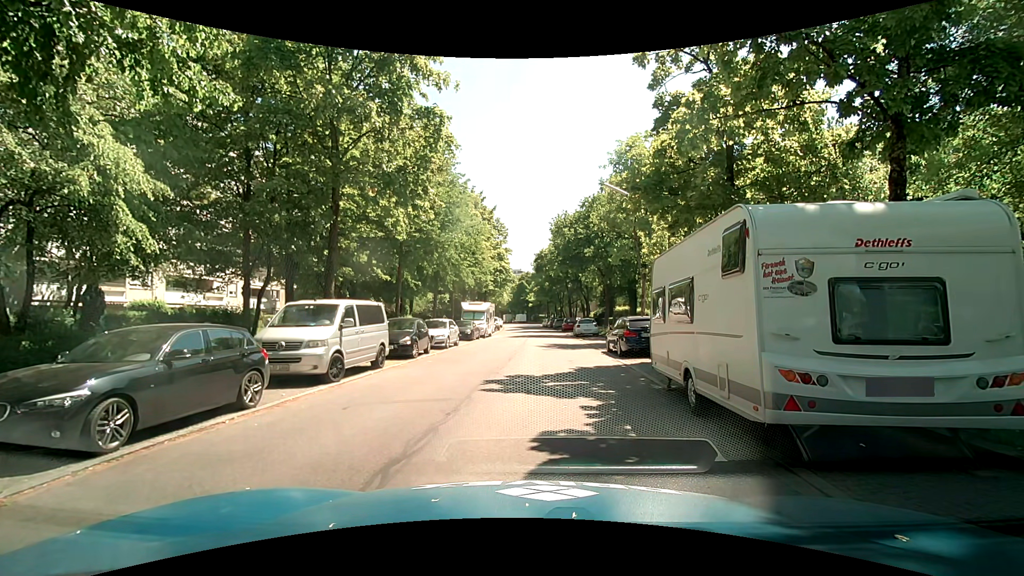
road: residential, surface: asphalt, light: Day
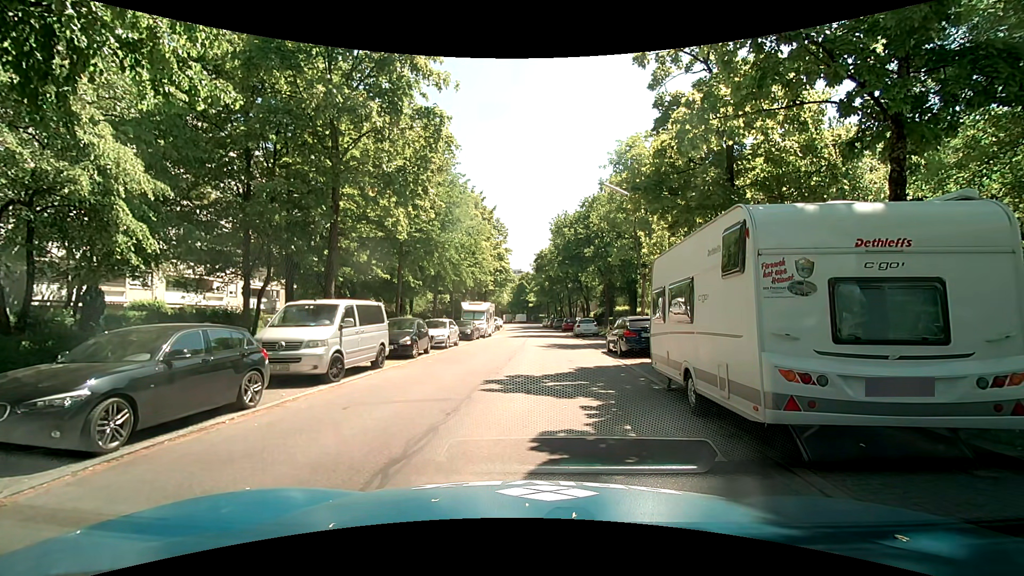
(0.0, 0.0) m; 0°
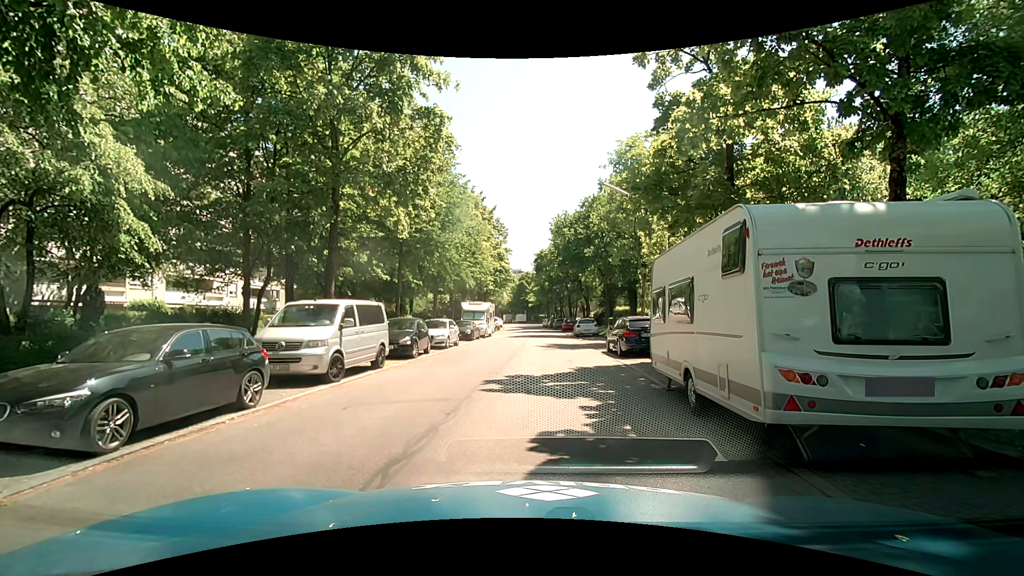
(0.0, 0.0) m; 0°
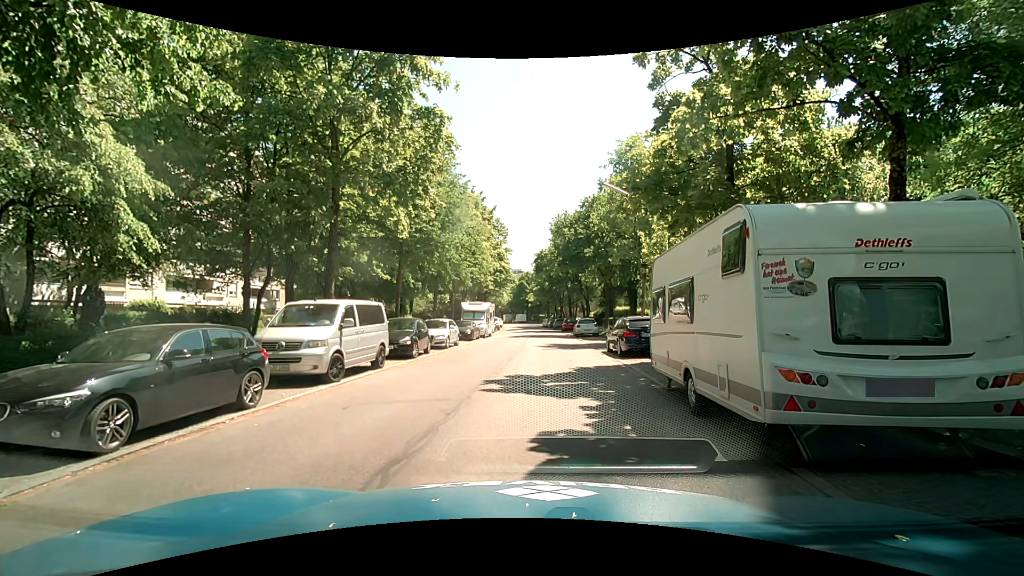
(0.0, 0.0) m; 0°
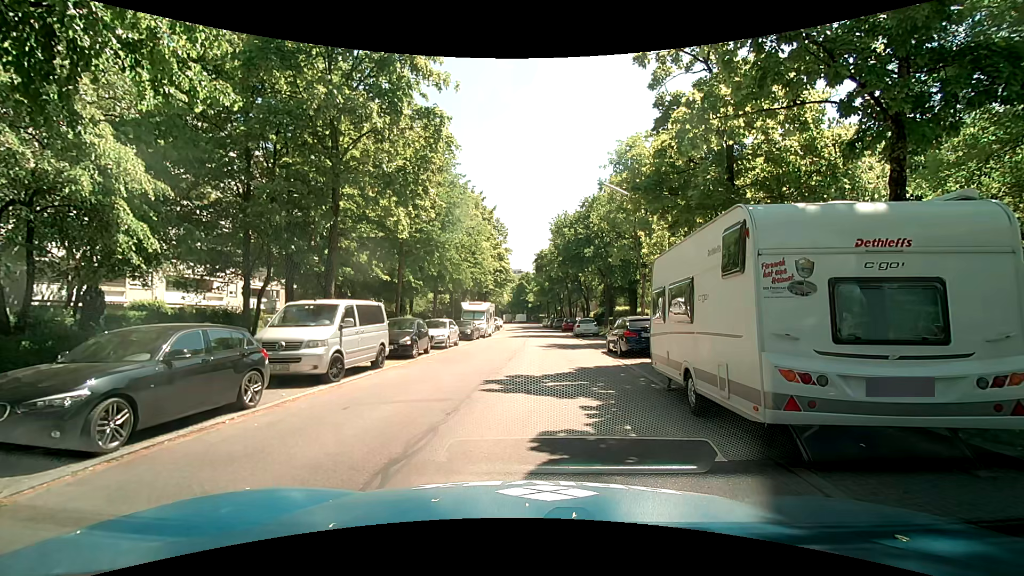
(0.0, 0.0) m; 0°
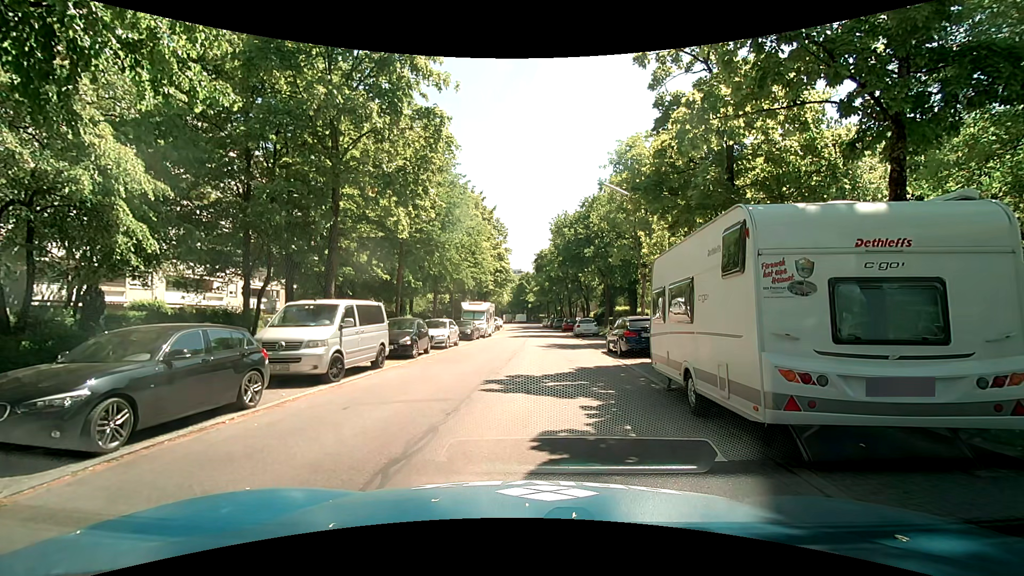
(0.0, 0.0) m; 0°
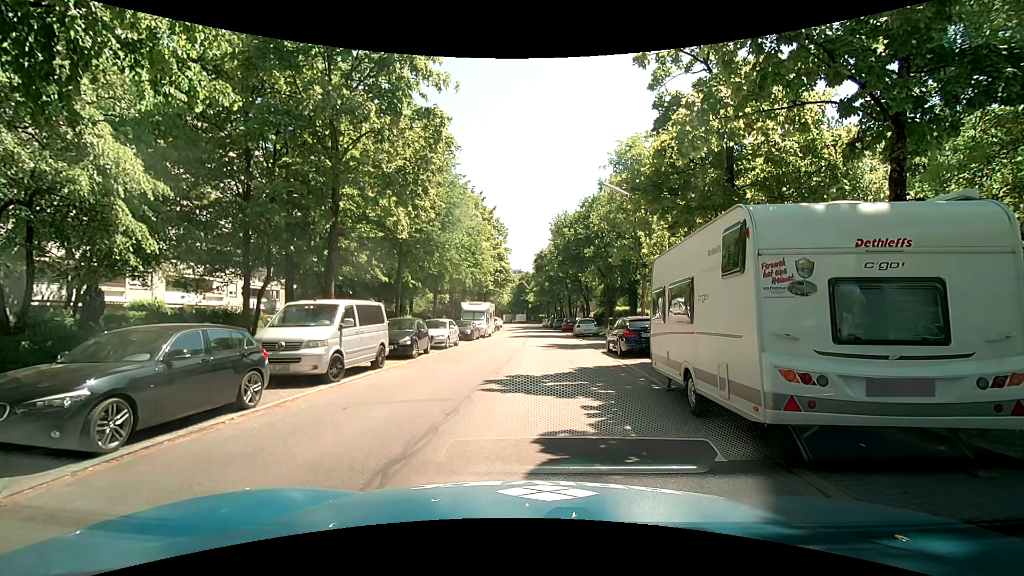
(0.0, 0.0) m; 0°
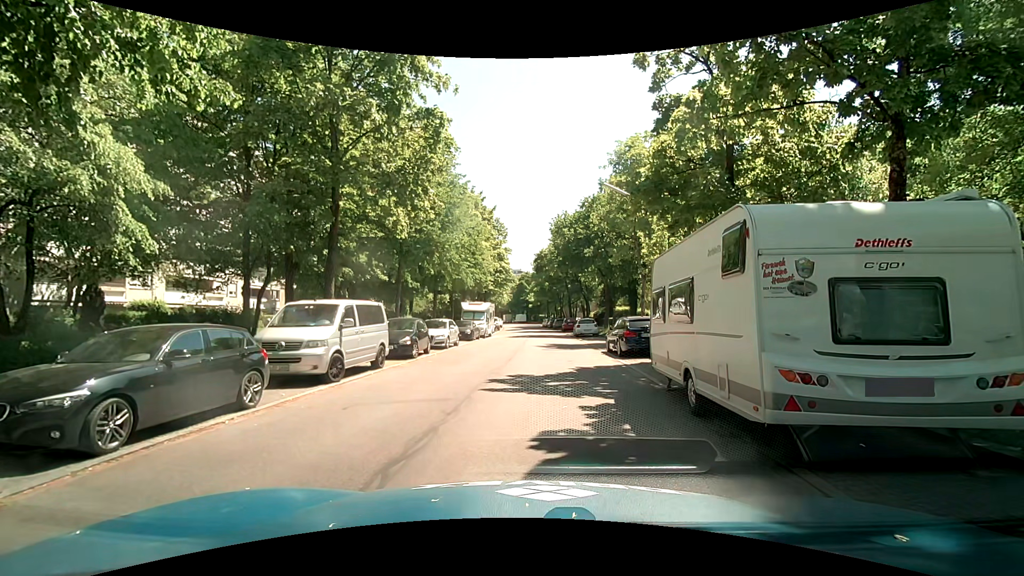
(0.0, 0.0) m; 0°
